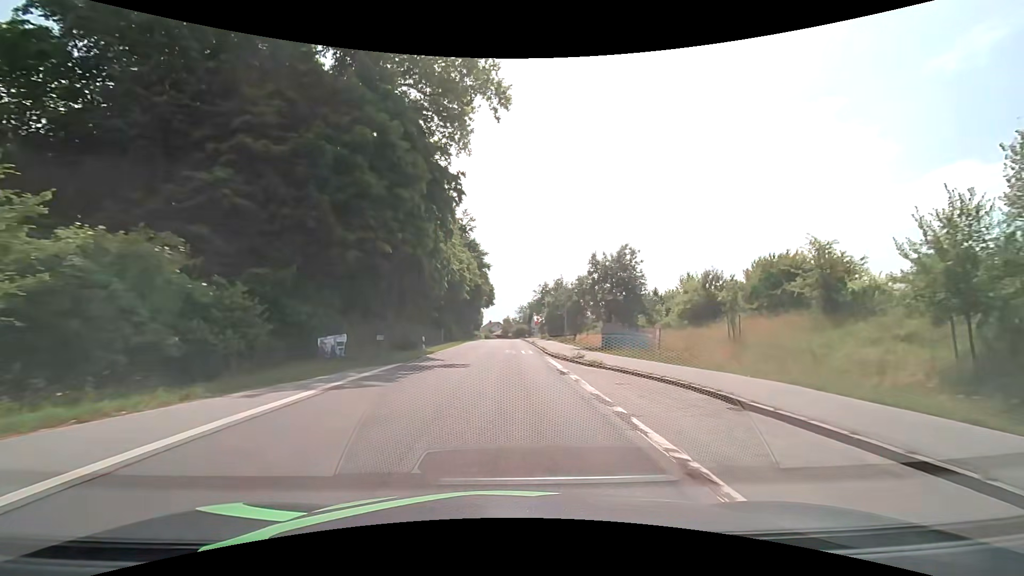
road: secondary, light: Day
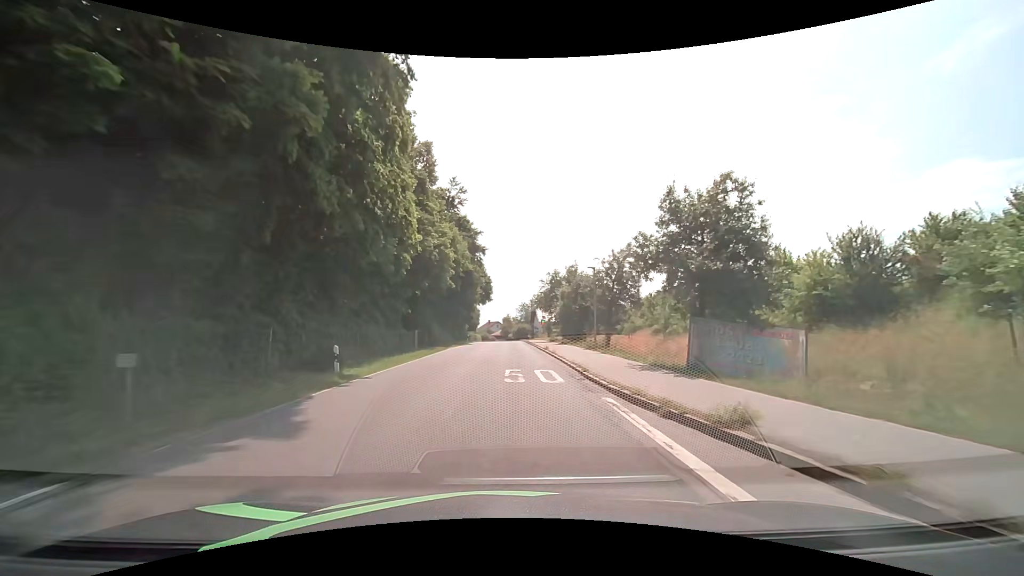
(0.0, +15.3) m; 0°
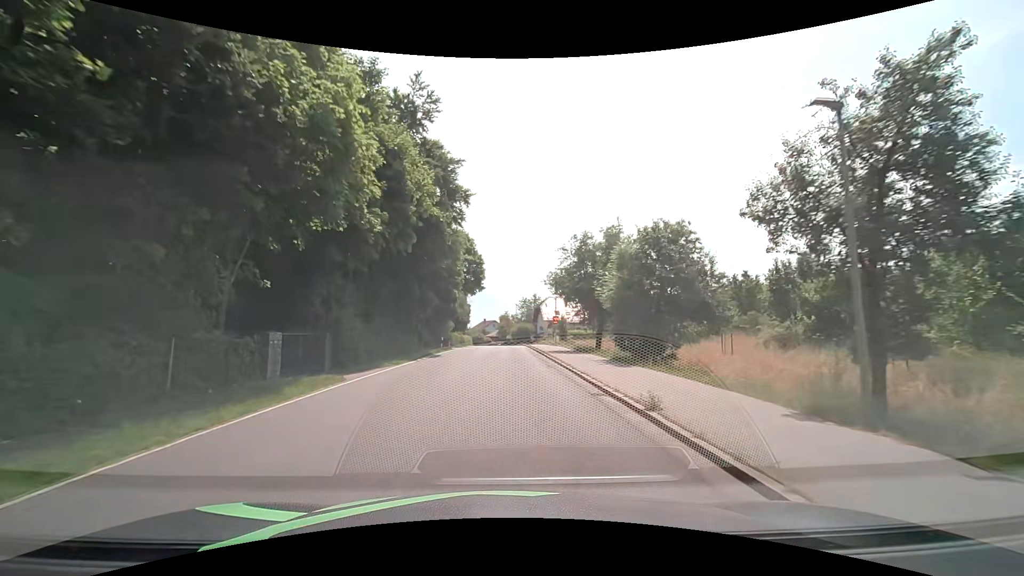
(+0.1, +22.9) m; 0°
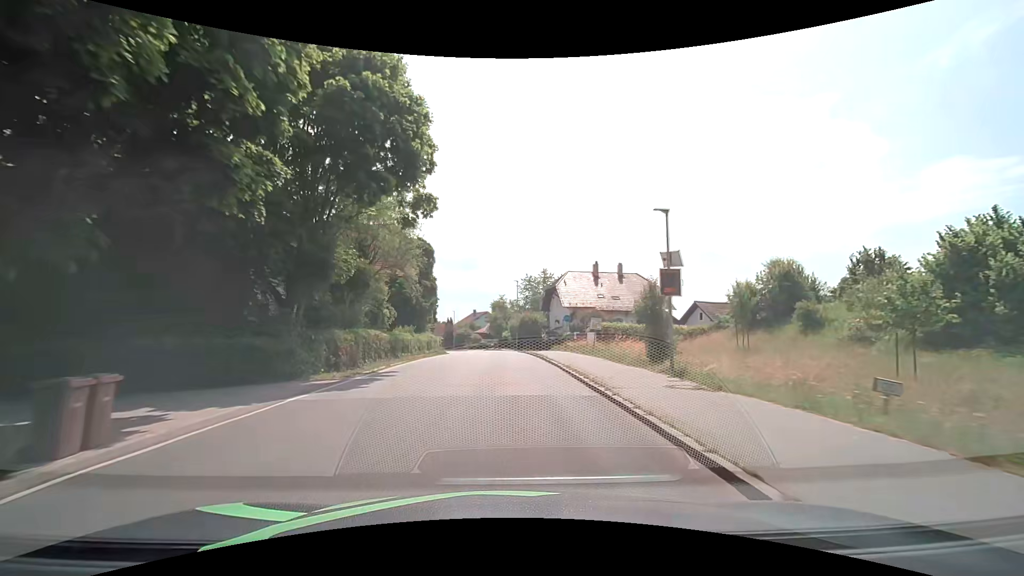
(+0.3, +38.3) m; 0°
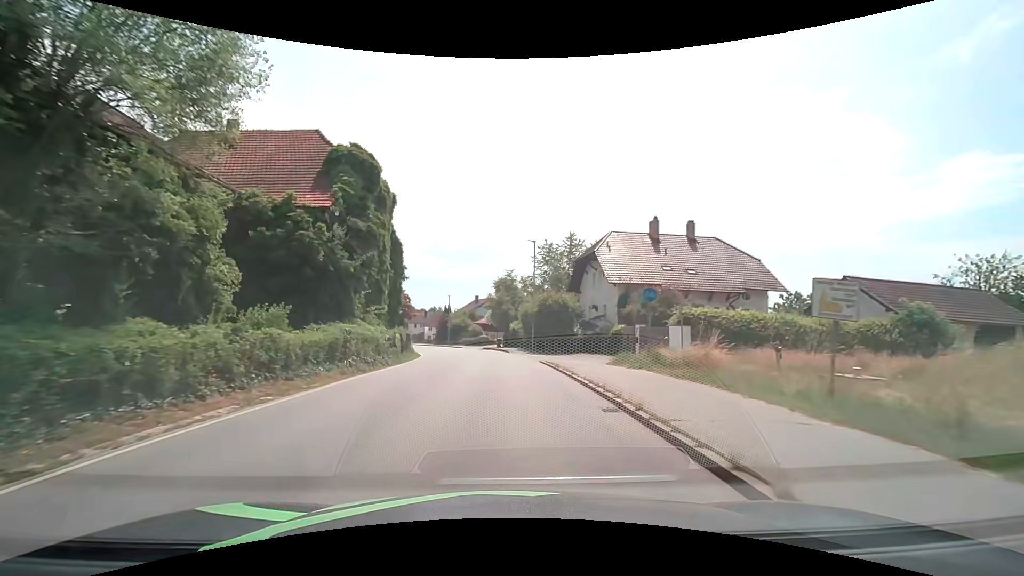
(+0.1, +23.1) m; 0°
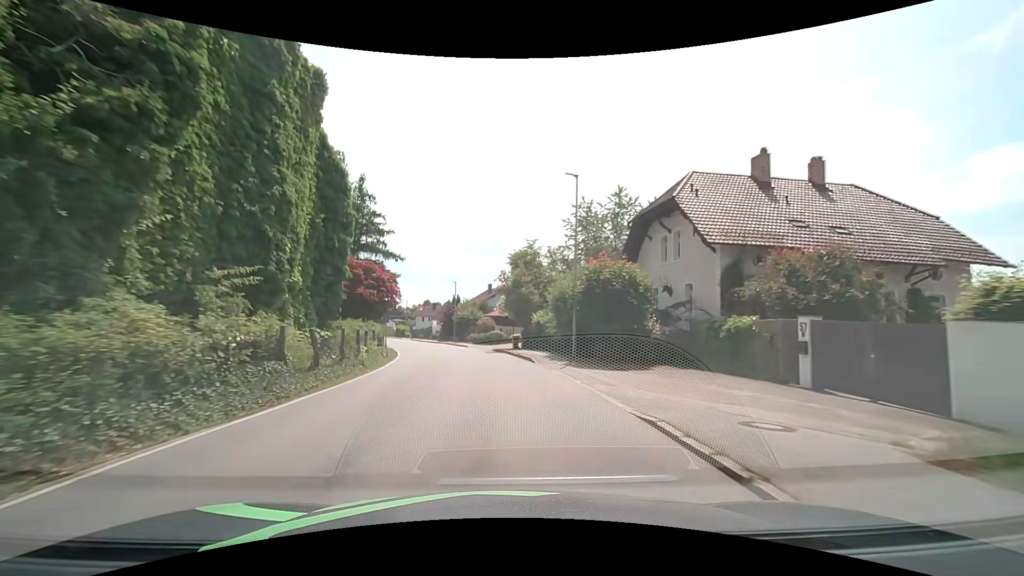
(-0.3, +15.5) m; -2°
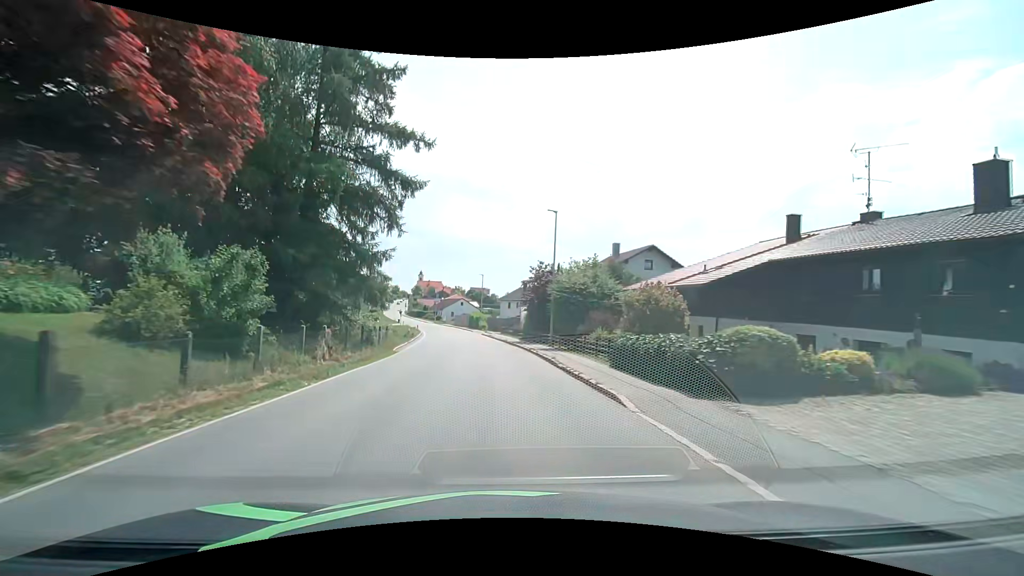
(-3.7, +38.8) m; -11°
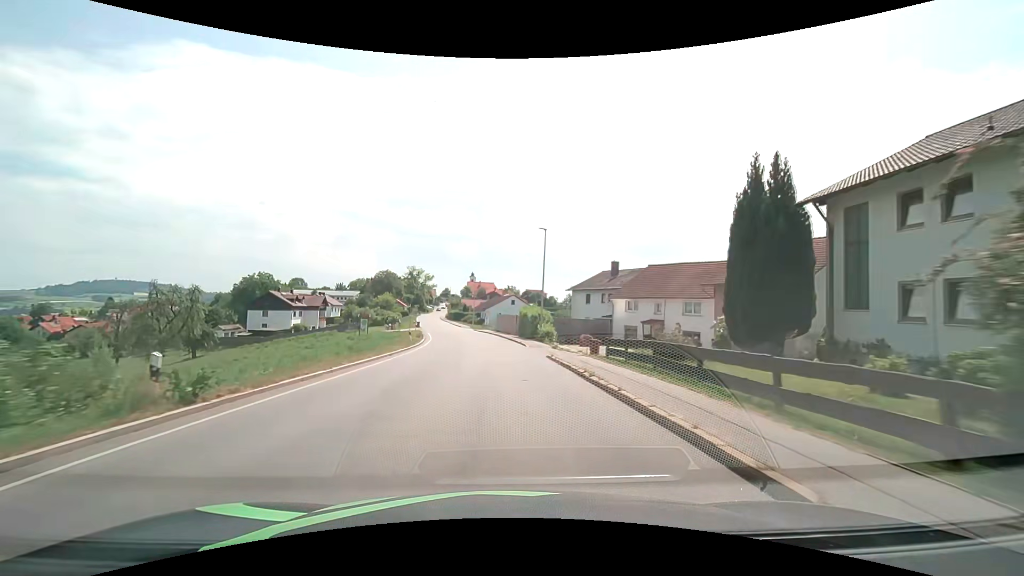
(-2.0, +38.6) m; -6°
(0, +10) (-1, +20) (-1, +30) (-2, +40) (-4, +50) (-5, +60) (-7, +70) (-9, +79) (-11, +89) (-13, +99) m
